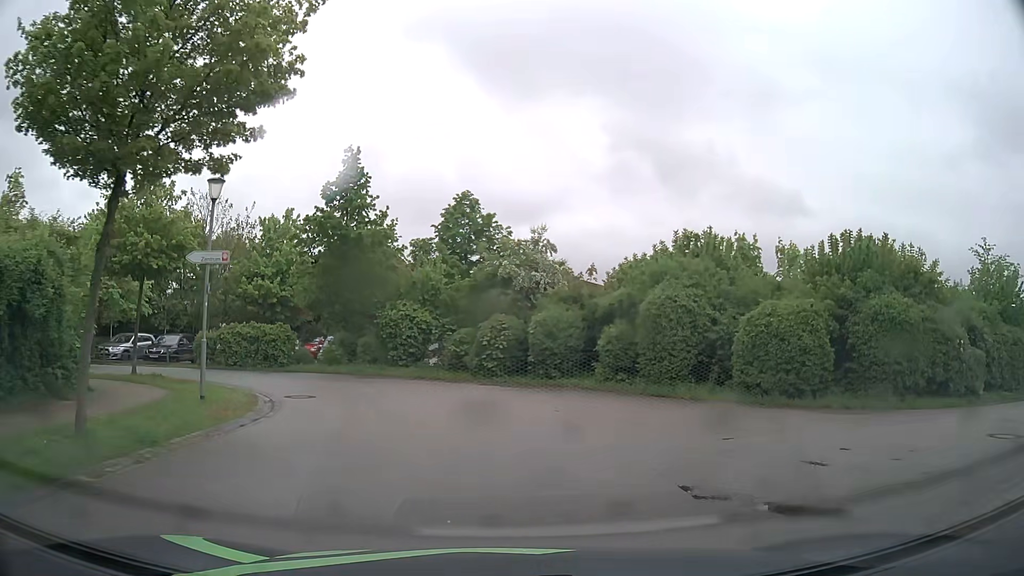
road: residential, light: Day
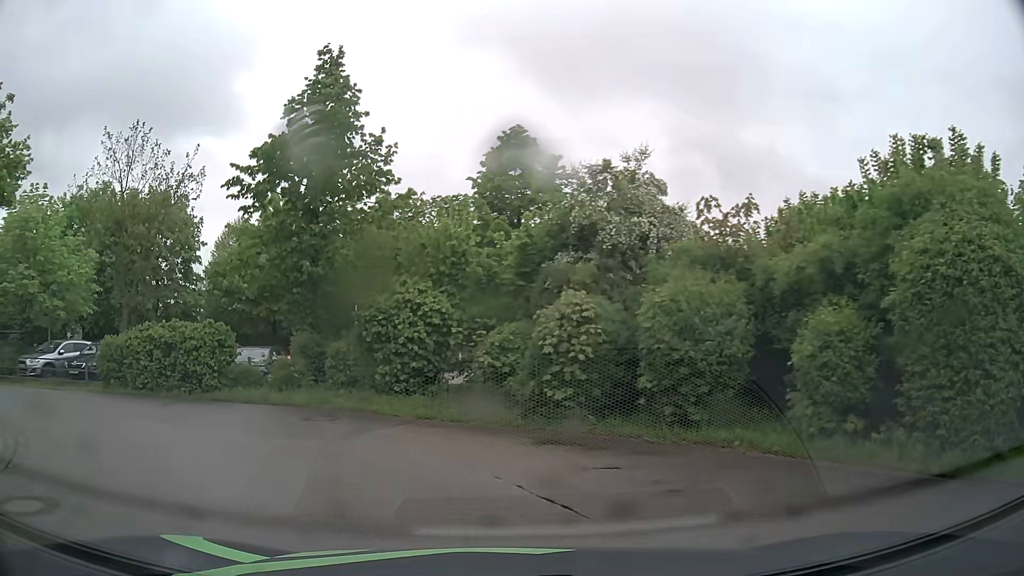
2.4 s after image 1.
(0.0, +11.5) m; -5°
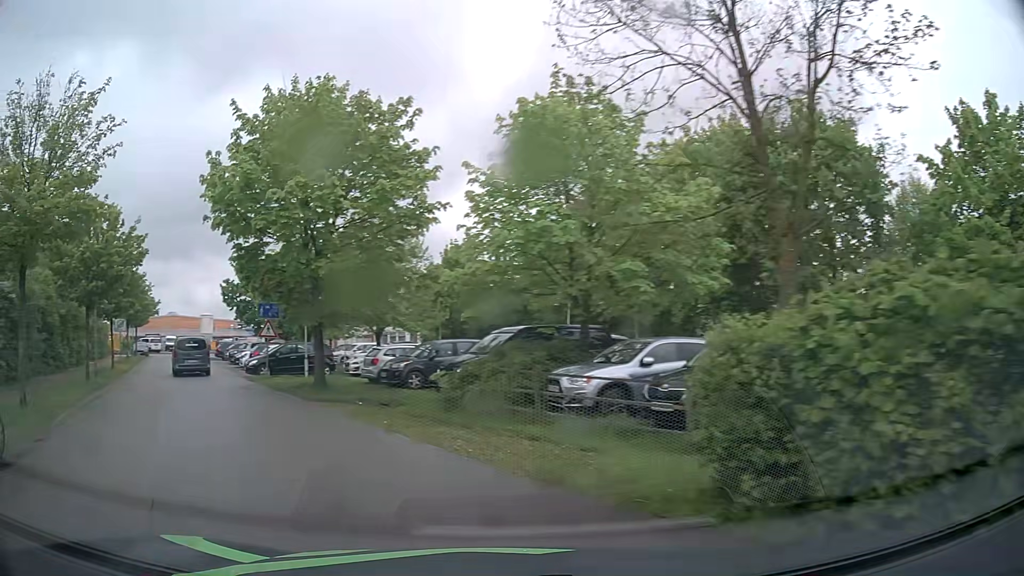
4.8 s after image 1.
(-6.3, +12.5) m; -57°
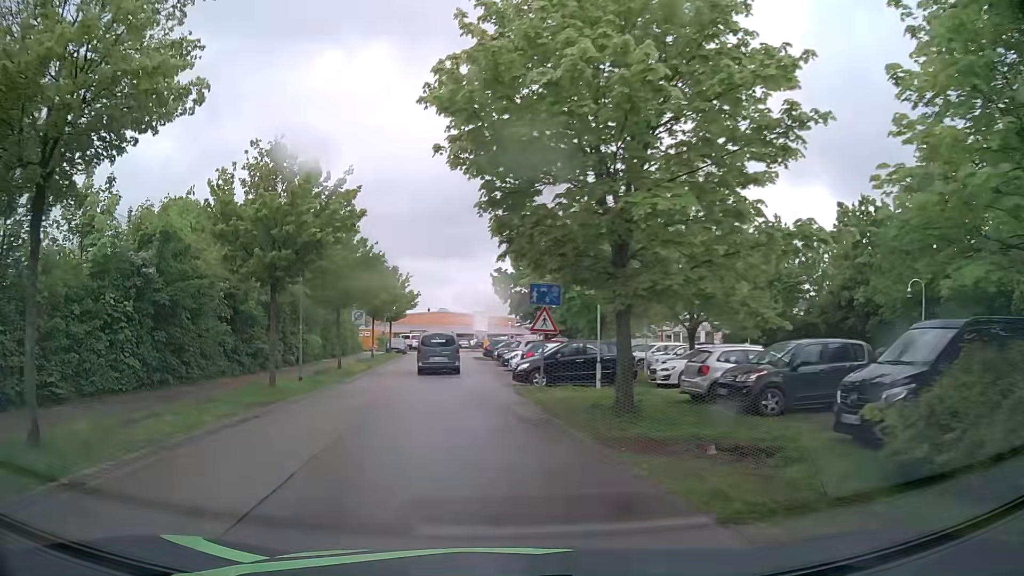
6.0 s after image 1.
(-2.0, +8.0) m; -24°
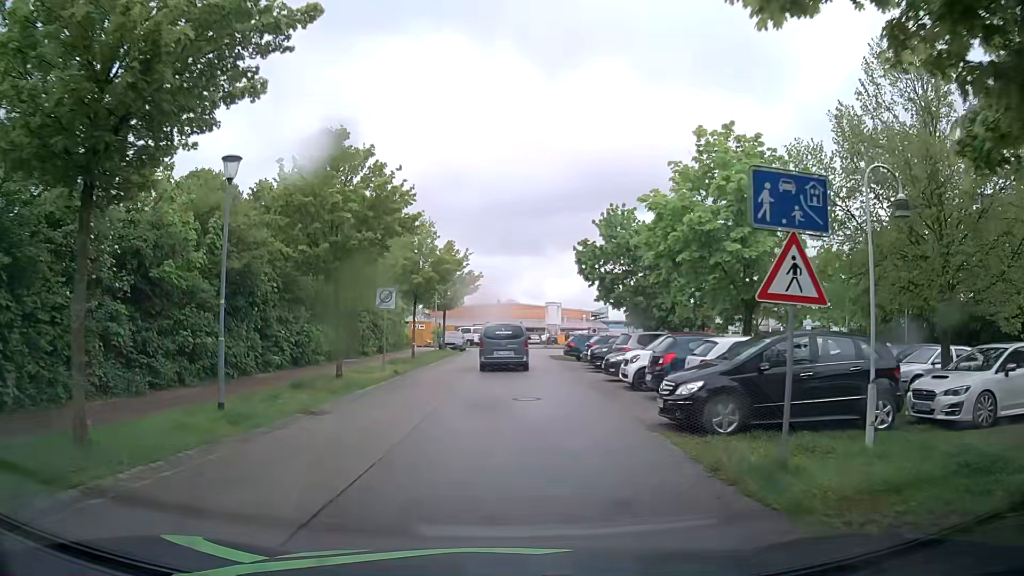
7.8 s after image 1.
(-0.9, +12.3) m; -6°
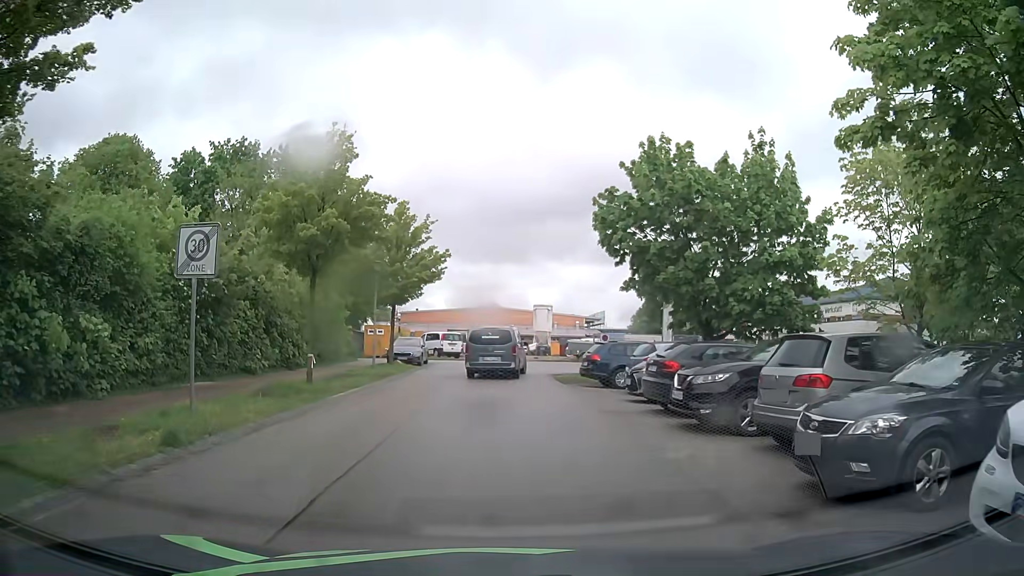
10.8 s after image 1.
(+0.1, +15.1) m; +2°
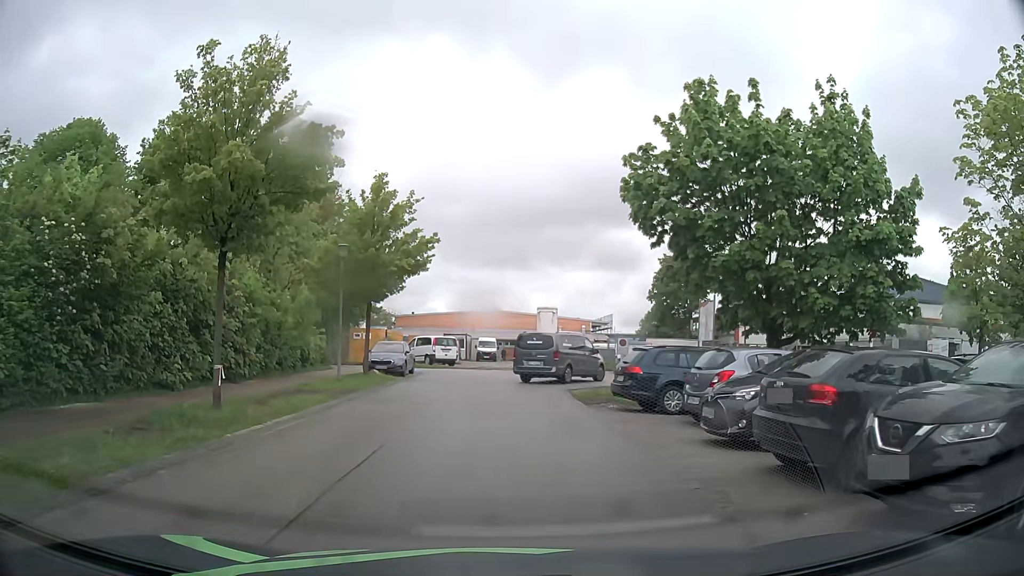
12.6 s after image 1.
(-0.1, +6.2) m; -1°
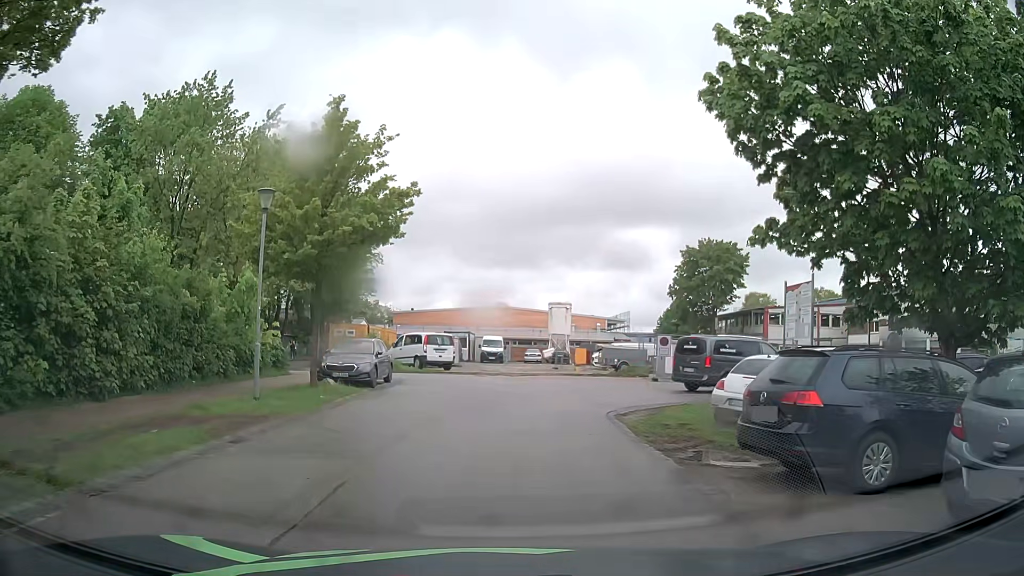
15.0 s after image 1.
(-0.1, +8.0) m; -1°
